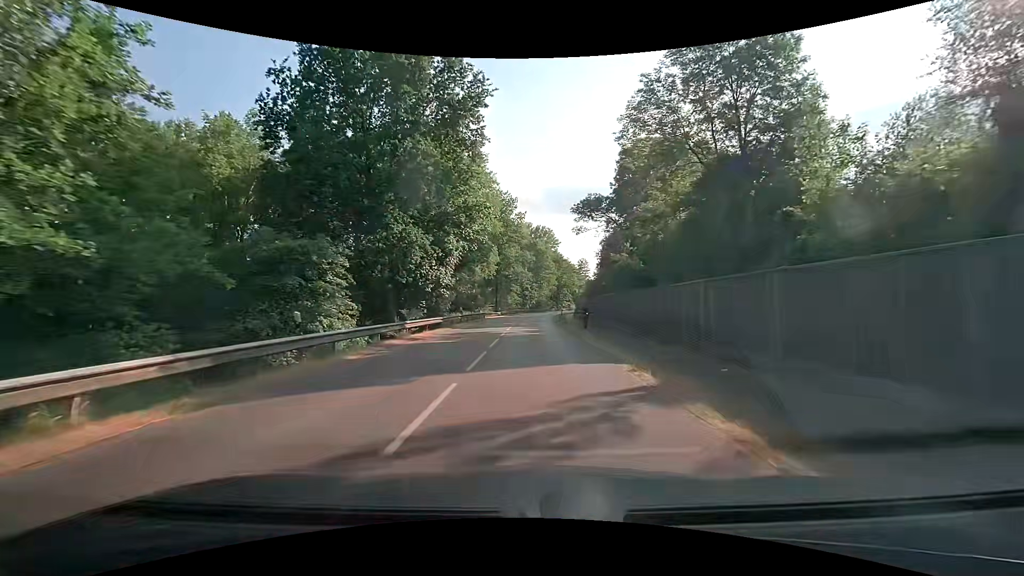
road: secondary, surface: asphalt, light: Day
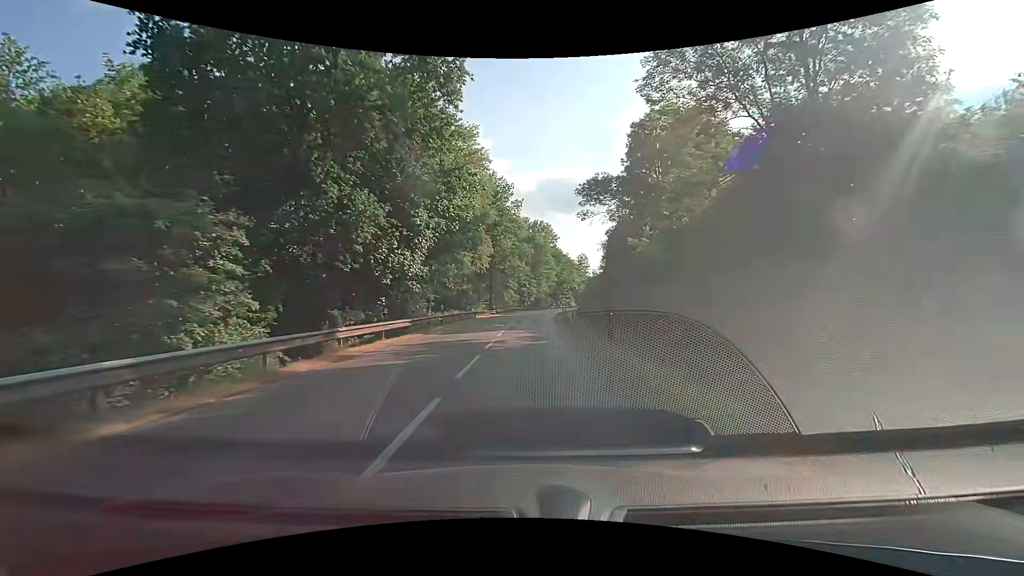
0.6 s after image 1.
(+0.1, +7.6) m; +1°
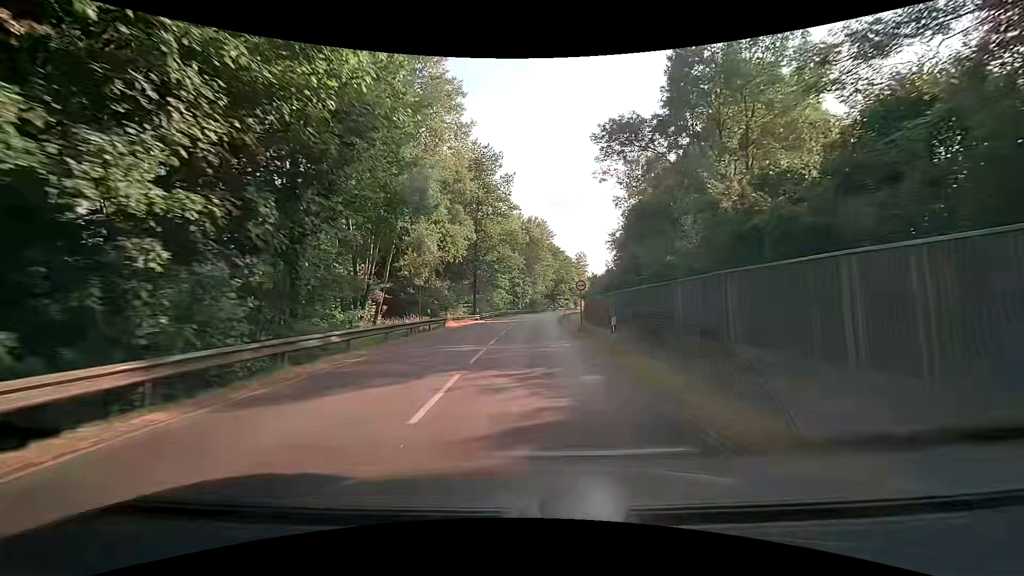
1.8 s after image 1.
(0.0, +15.2) m; 0°
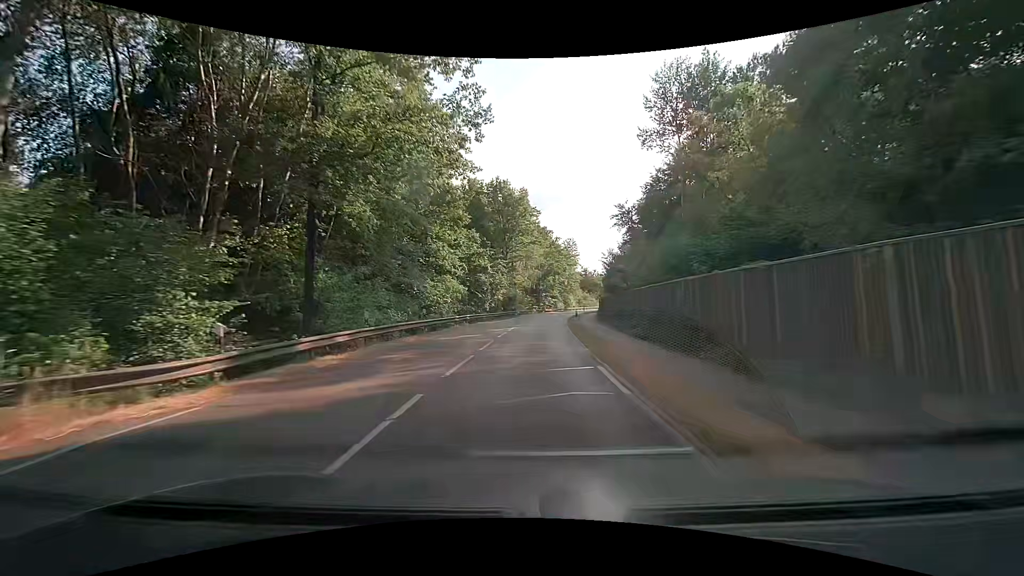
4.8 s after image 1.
(+0.6, +38.1) m; +2°
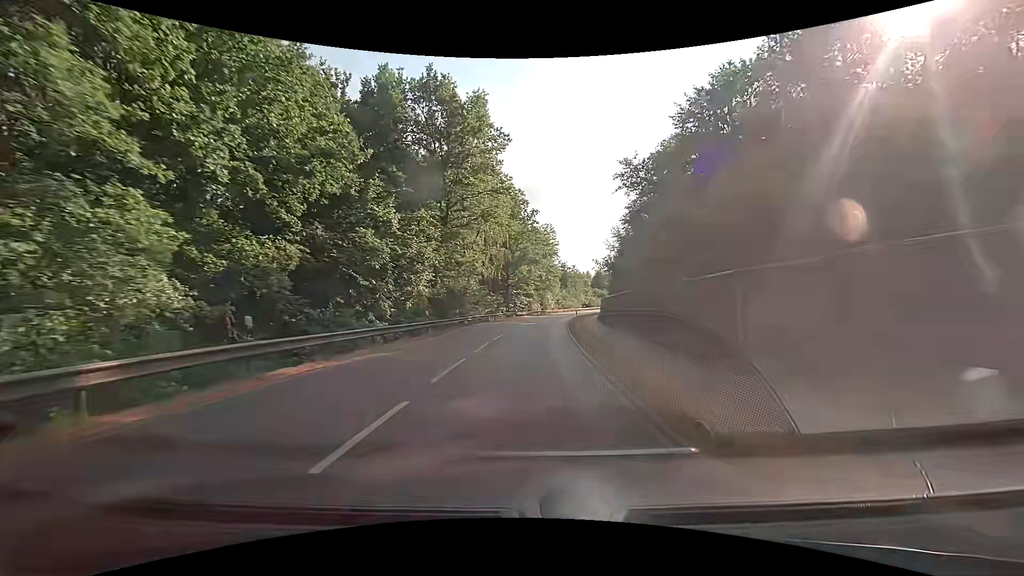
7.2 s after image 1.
(+1.1, +30.5) m; +4°
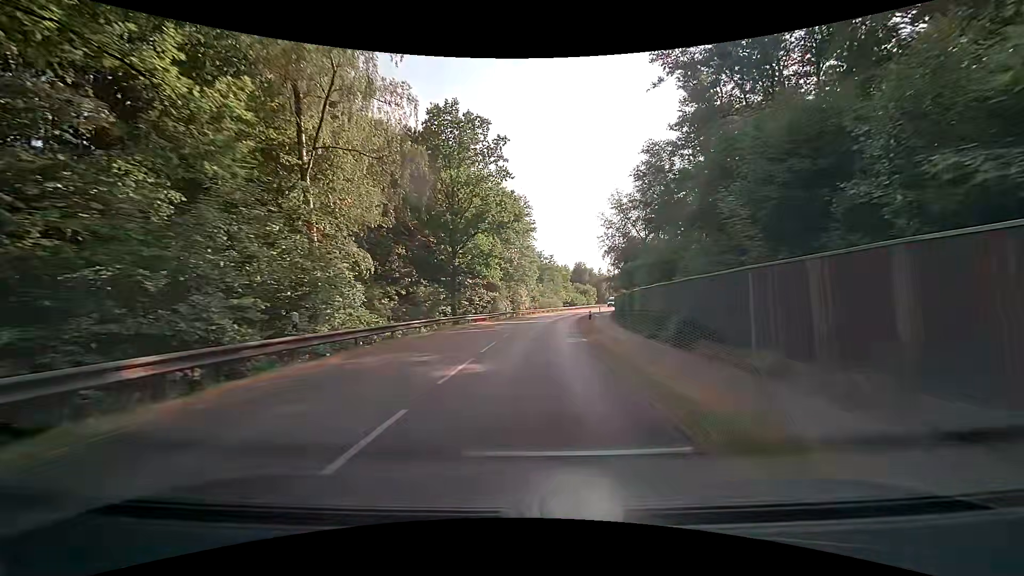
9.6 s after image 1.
(+0.9, +30.5) m; +4°
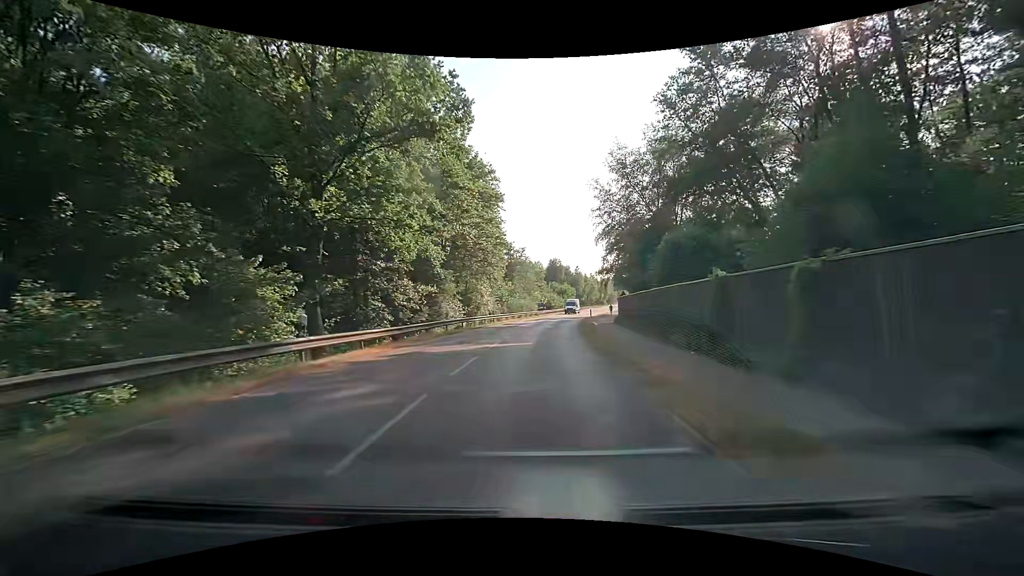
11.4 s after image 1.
(+0.3, +22.9) m; +2°
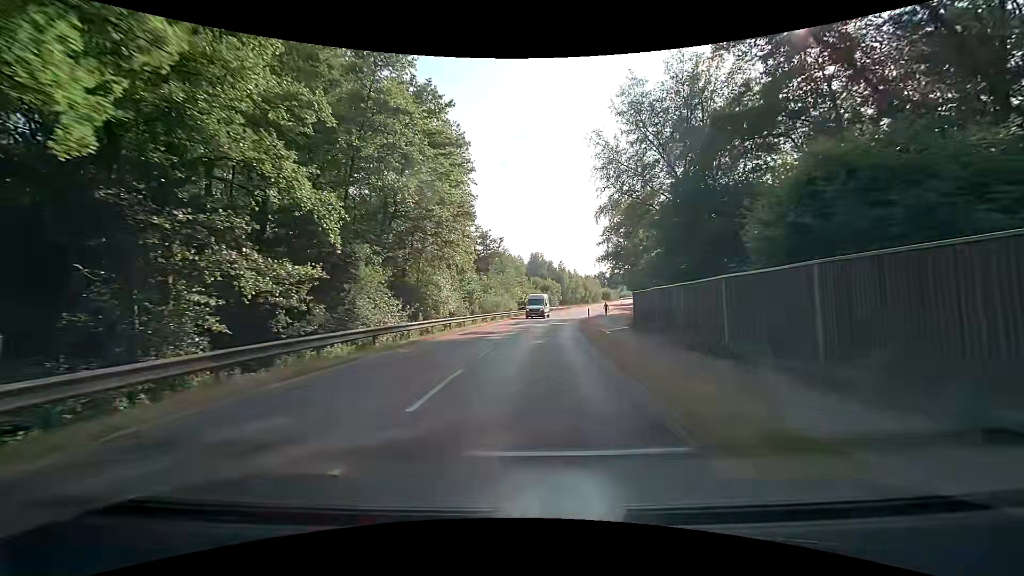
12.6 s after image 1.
(+0.5, +15.2) m; +3°
(0, +10) (+1, +20) (+1, +30) (+2, +40) (+3, +50) (+5, +60) (+7, +70) (+9, +79) (+11, +89) (+14, +99) m
